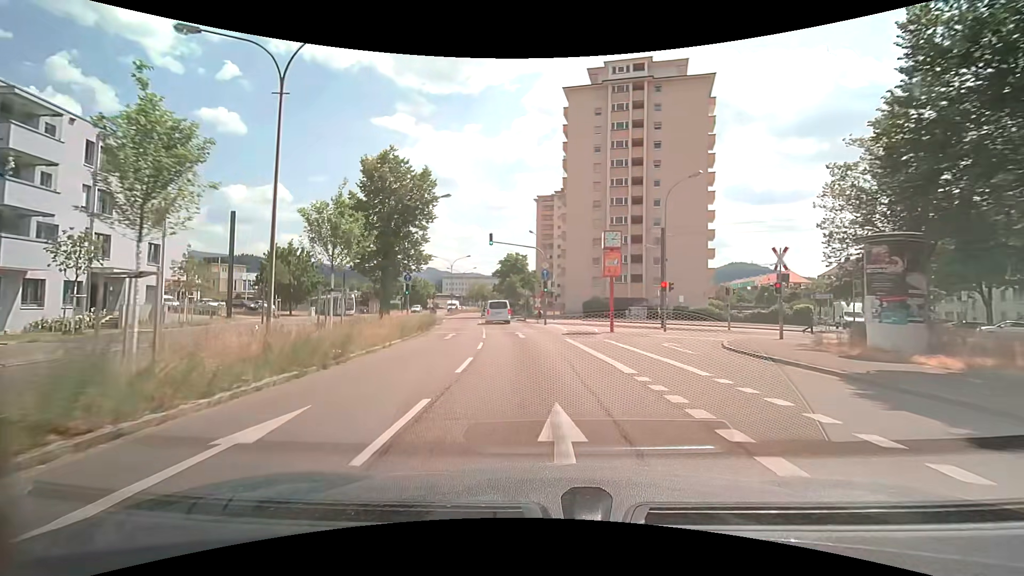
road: secondary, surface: asphalt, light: Day
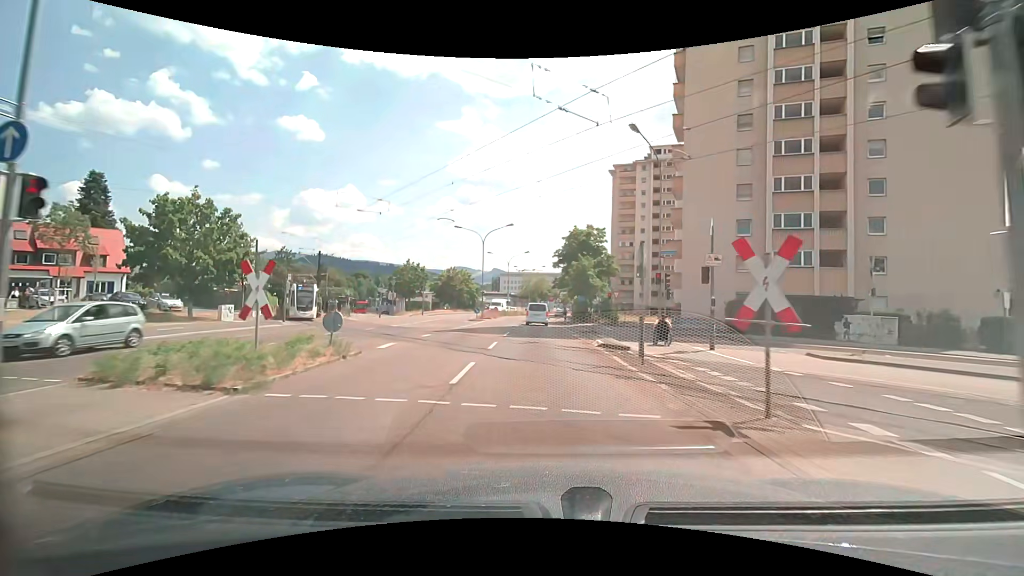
(-2.3, +32.4) m; -7°
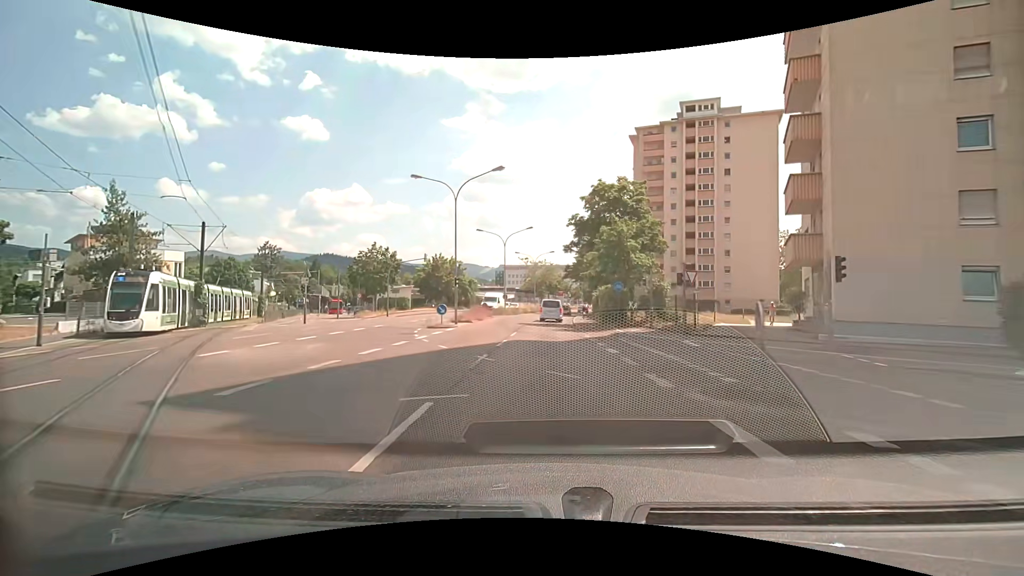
(-0.3, +19.9) m; -2°
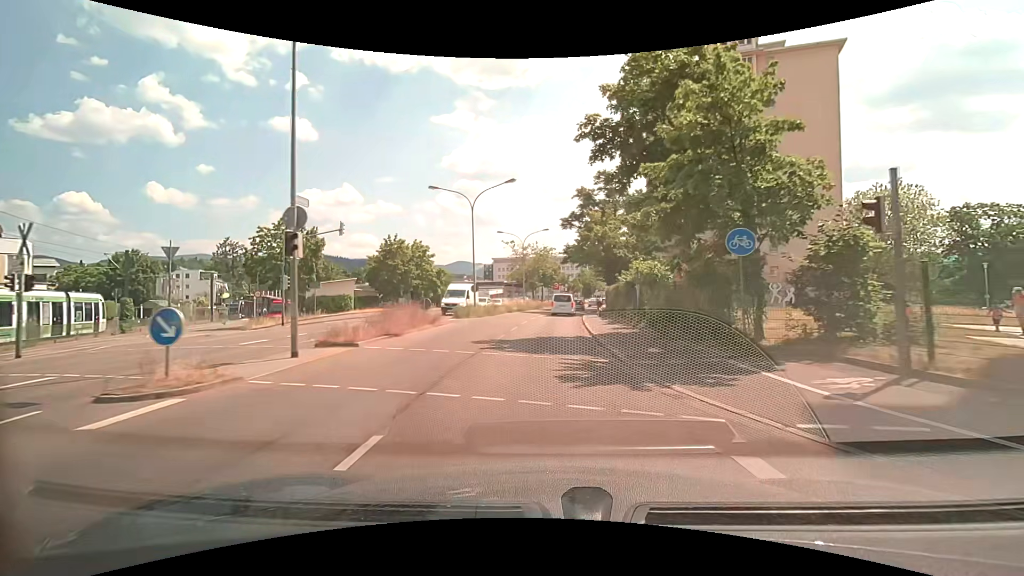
(+0.4, +20.0) m; +1°
